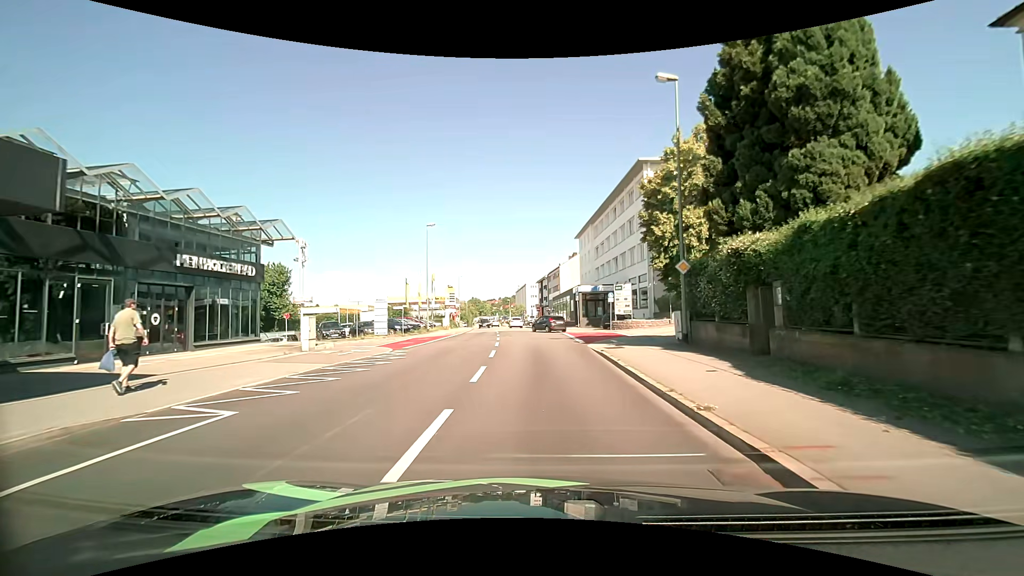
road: tertiary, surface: asphalt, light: Day
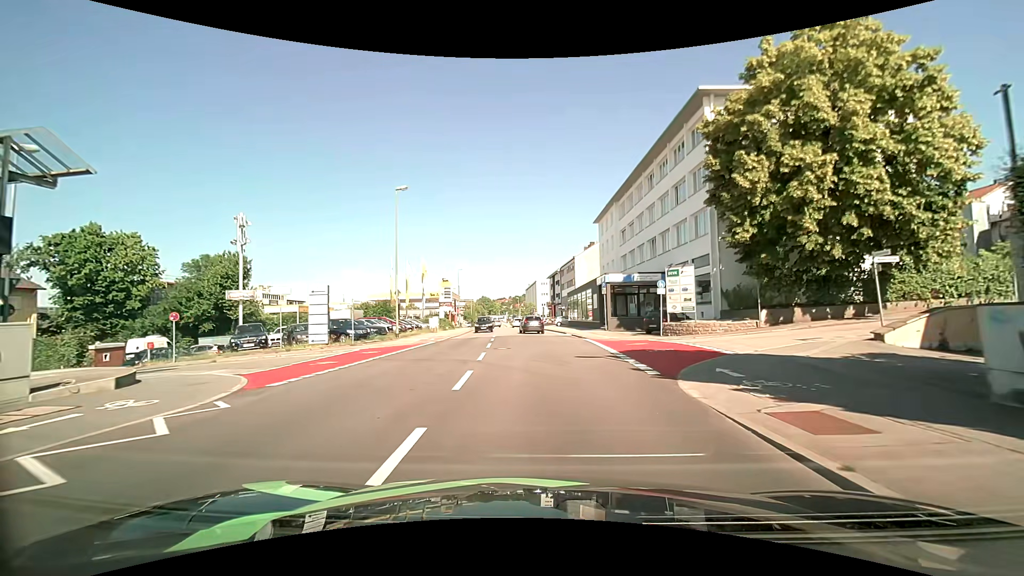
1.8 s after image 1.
(-0.2, +13.2) m; -1°
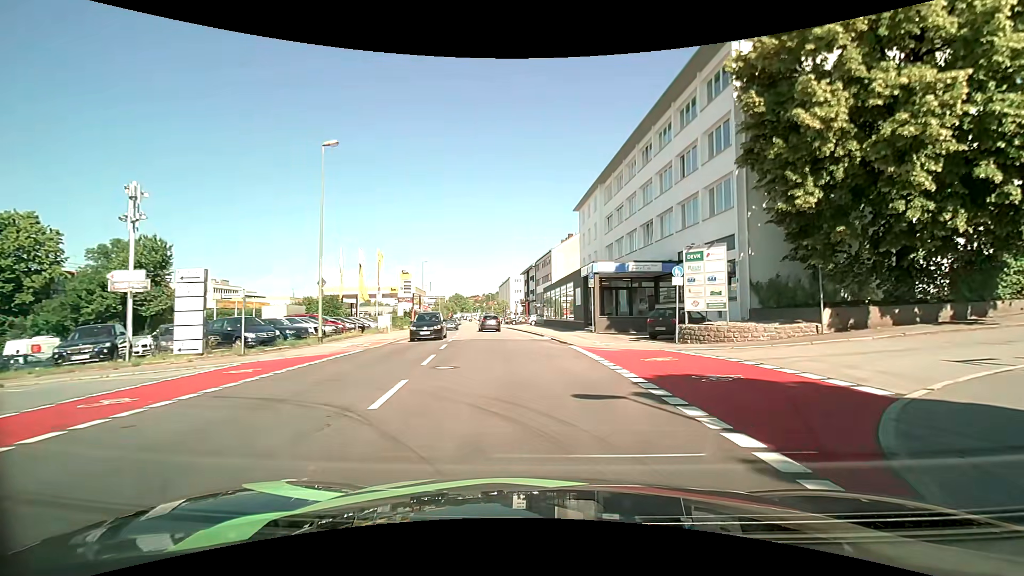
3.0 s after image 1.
(0.0, +7.7) m; +3°
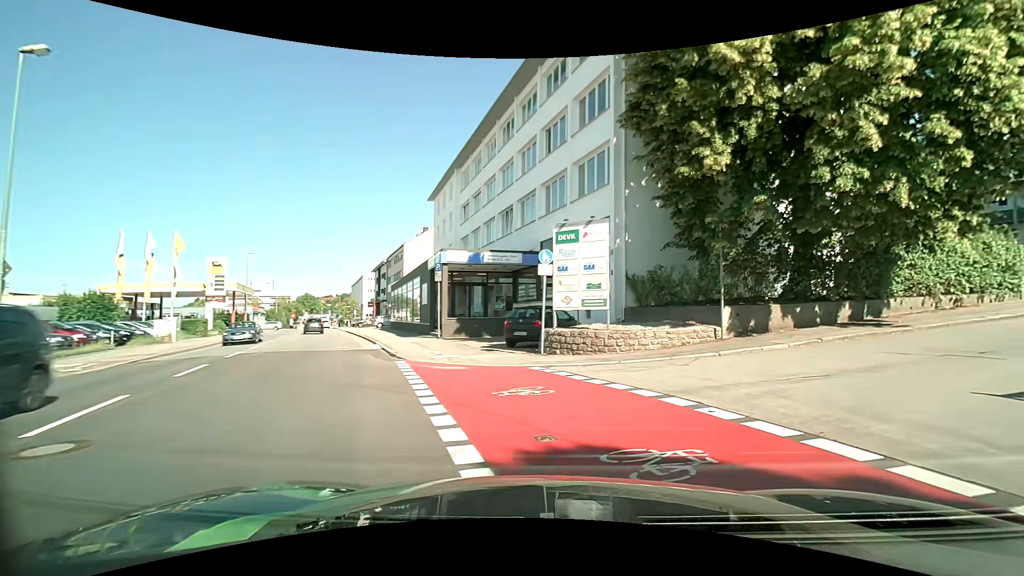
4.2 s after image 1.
(+0.6, +5.9) m; +14°
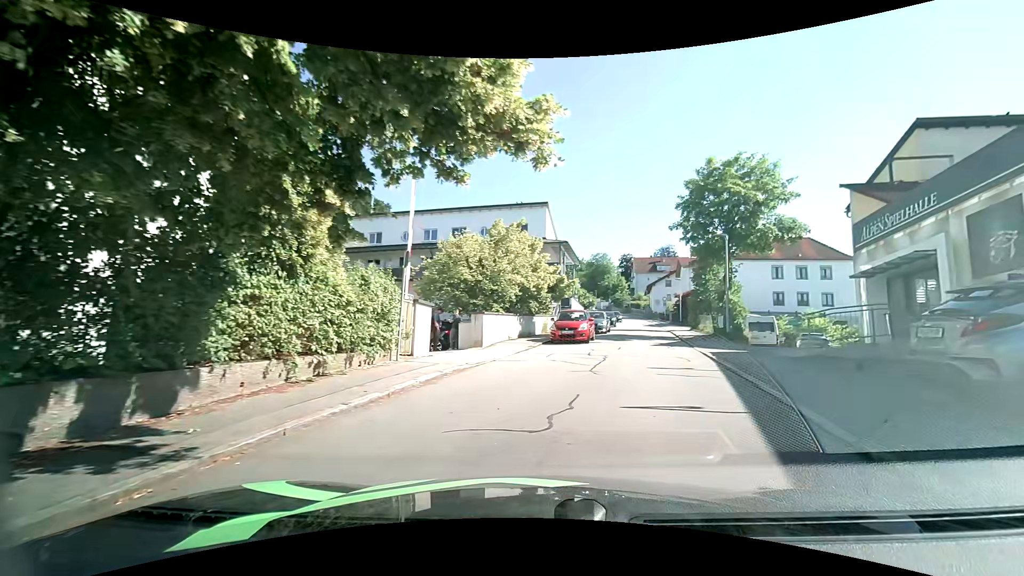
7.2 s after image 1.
(+5.4, +9.3) m; +60°
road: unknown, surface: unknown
